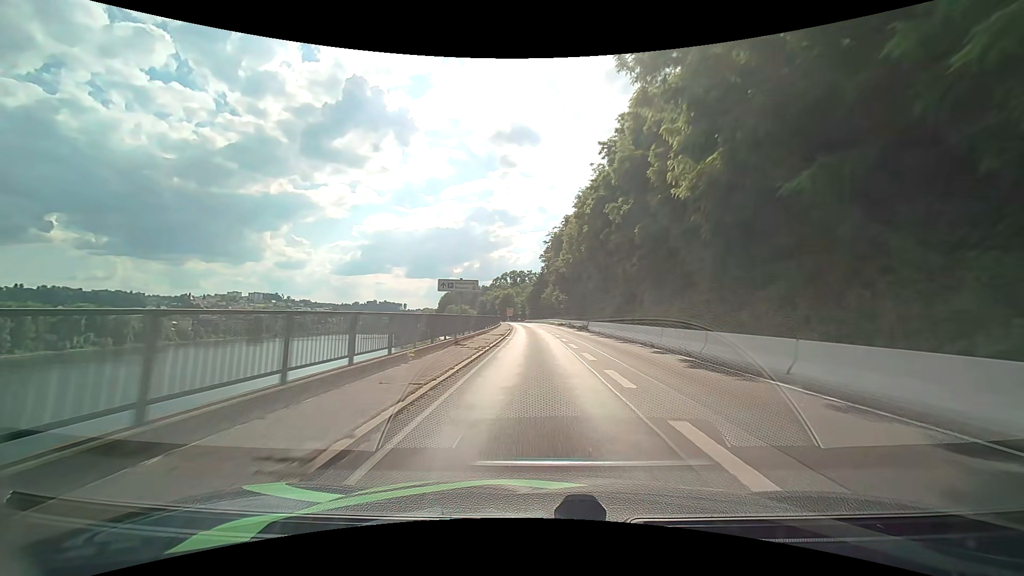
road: primary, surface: asphalt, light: Day
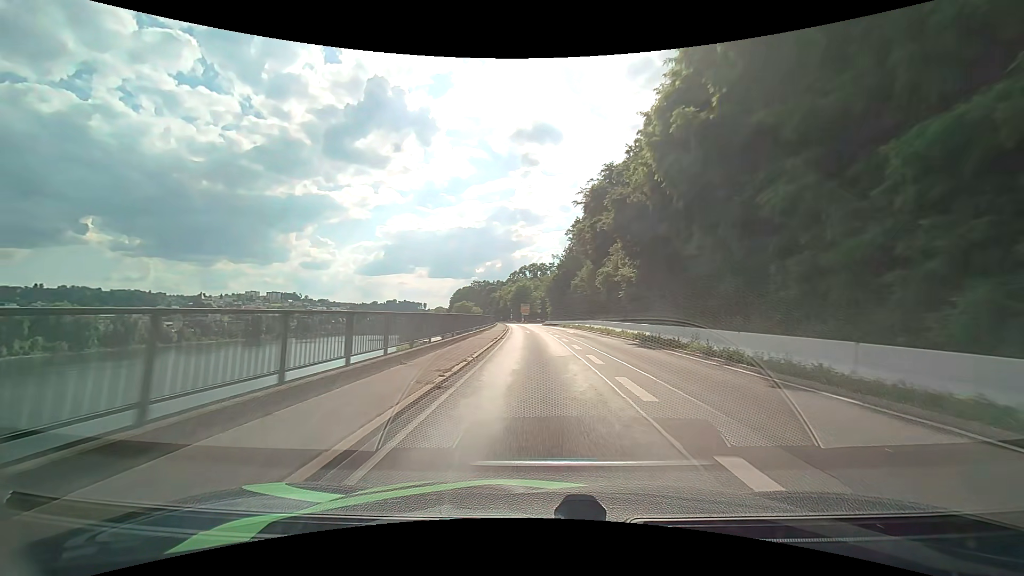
(-0.9, +49.6) m; -3°
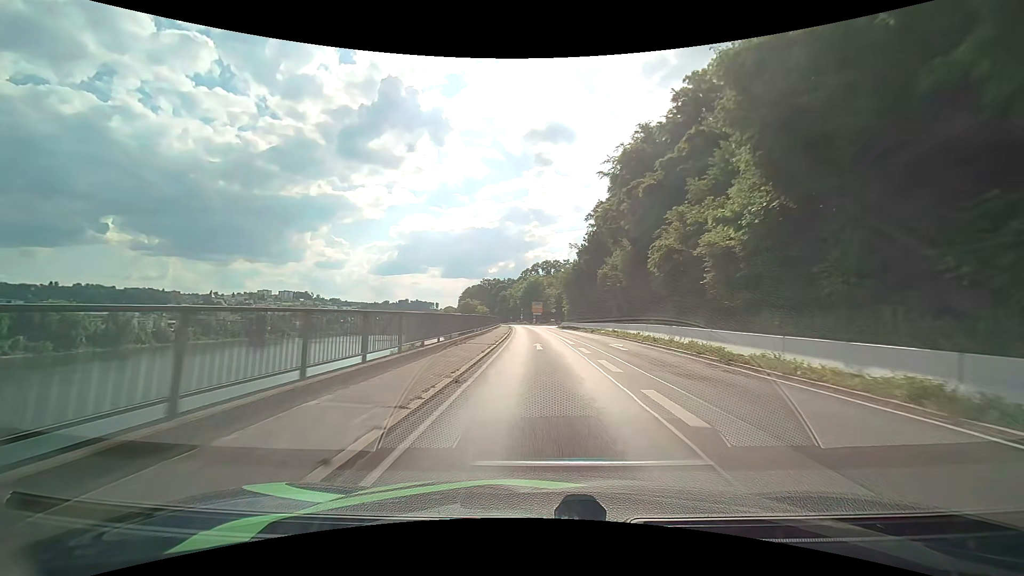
(-0.3, +19.7) m; -2°
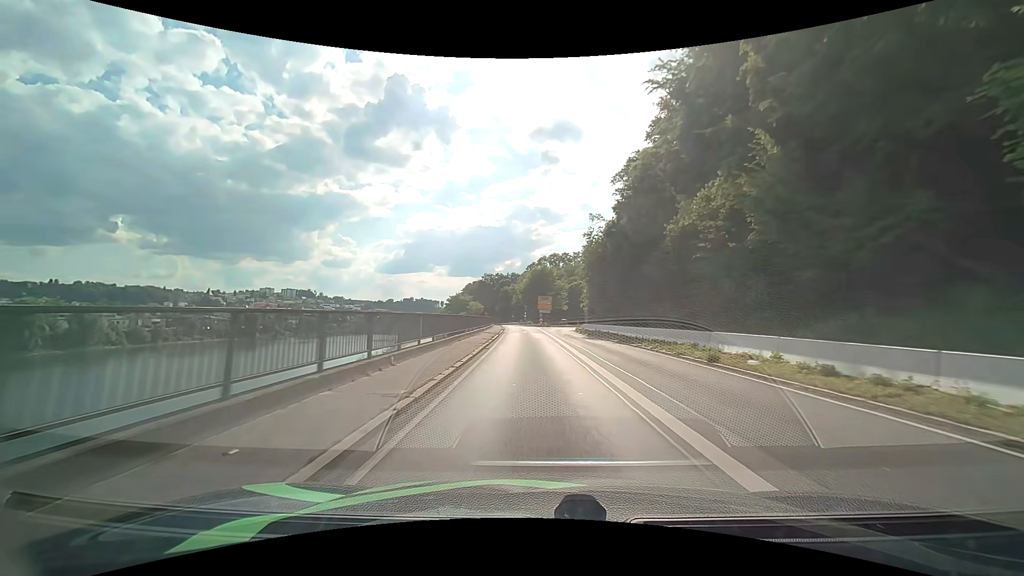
(-0.2, +29.2) m; -1°
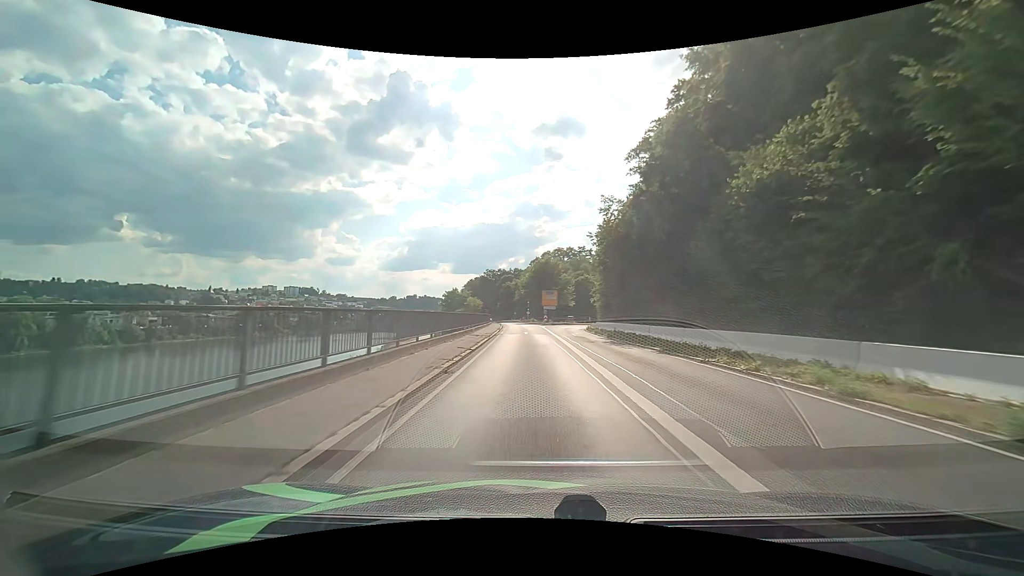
(0.0, +9.5) m; -1°
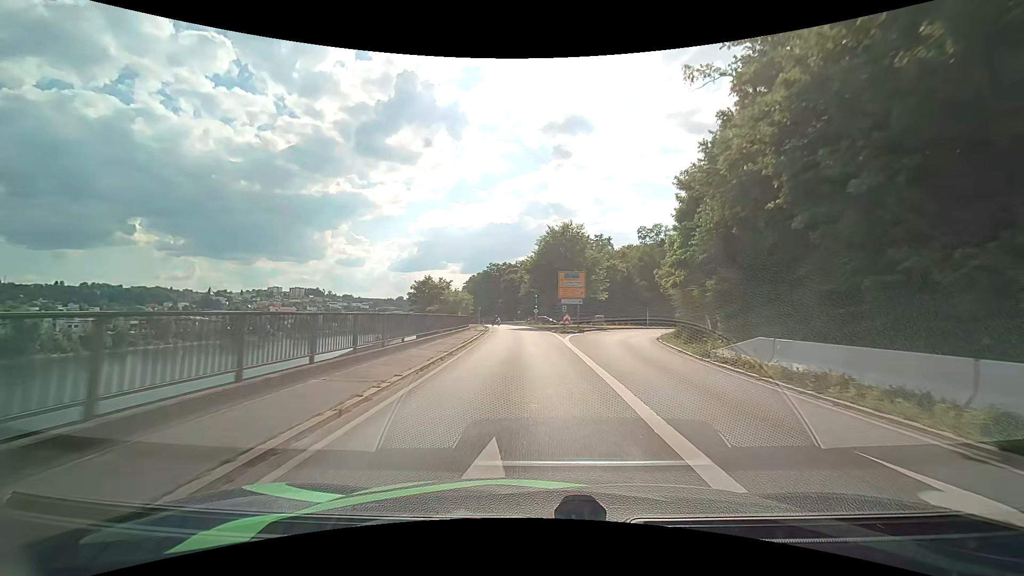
(-0.2, +33.8) m; -1°
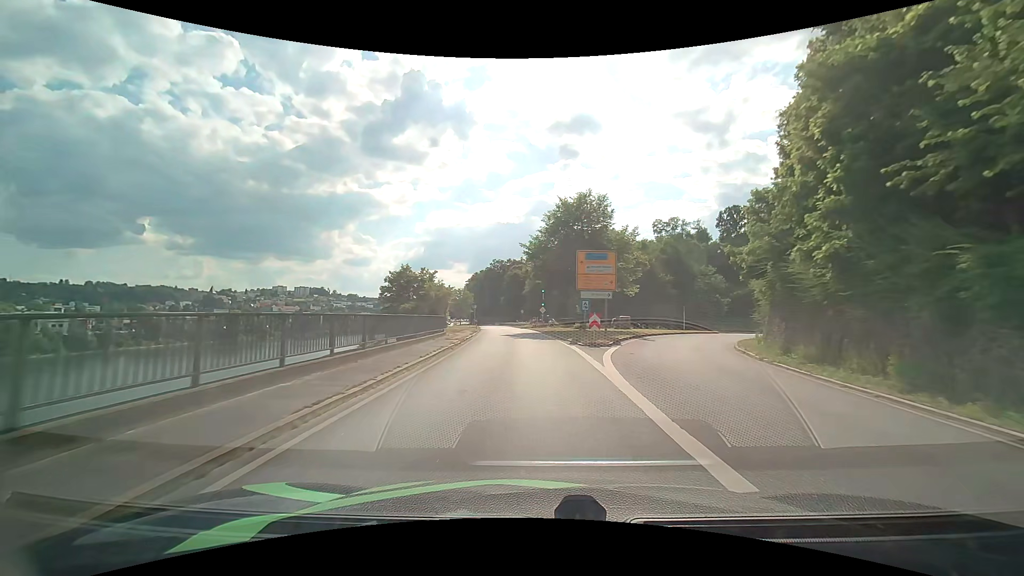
(-0.1, +15.5) m; -1°
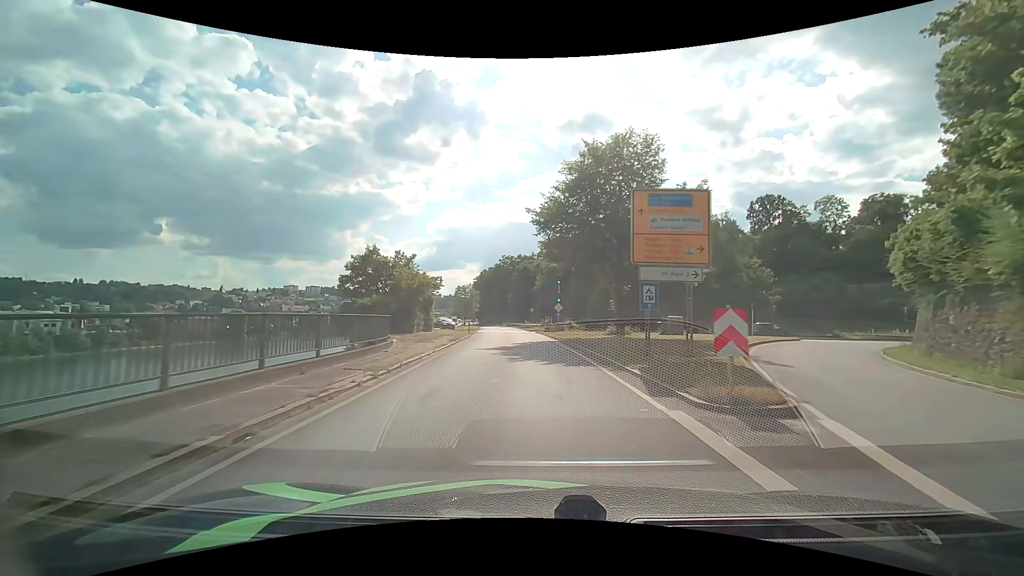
(-0.2, +15.4) m; -1°
(0, +10) (0, +20) (-1, +30) (-2, +40) (-2, +50) (-3, +60) (-4, +70) (-6, +80) (-7, +90) (-8, +100) m
